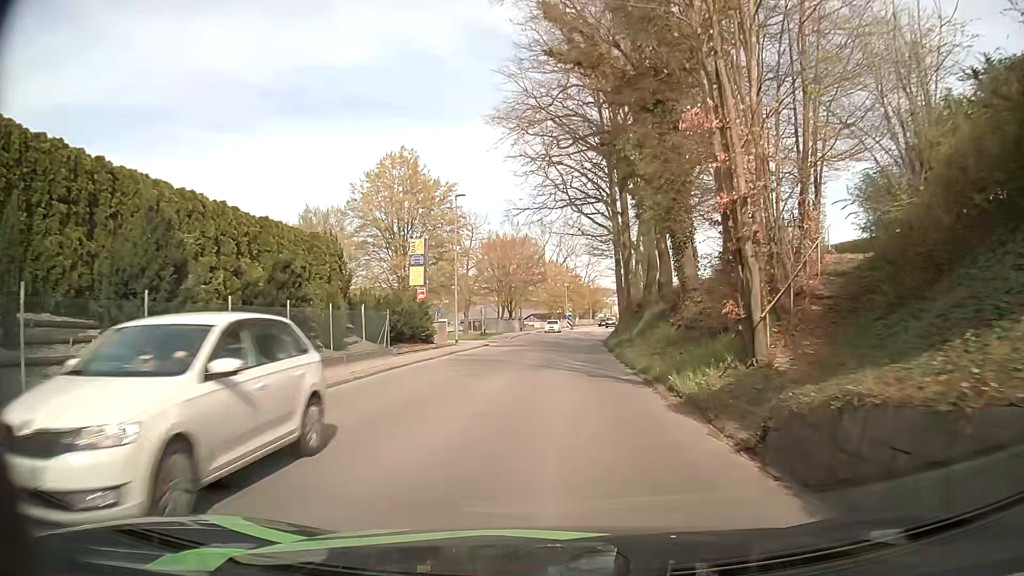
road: tertiary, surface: asphalt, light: Day
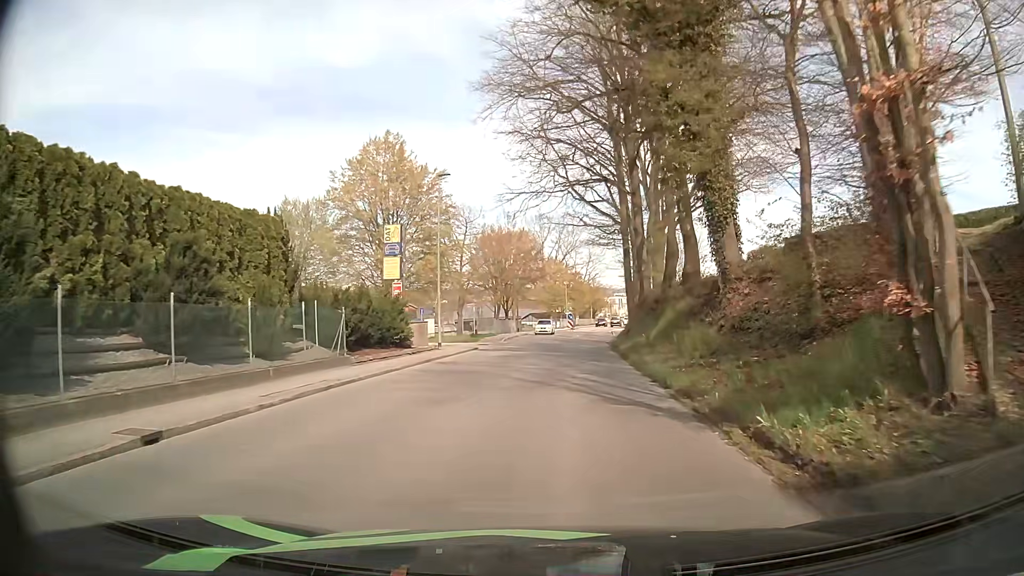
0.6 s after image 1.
(+0.1, +5.4) m; +1°
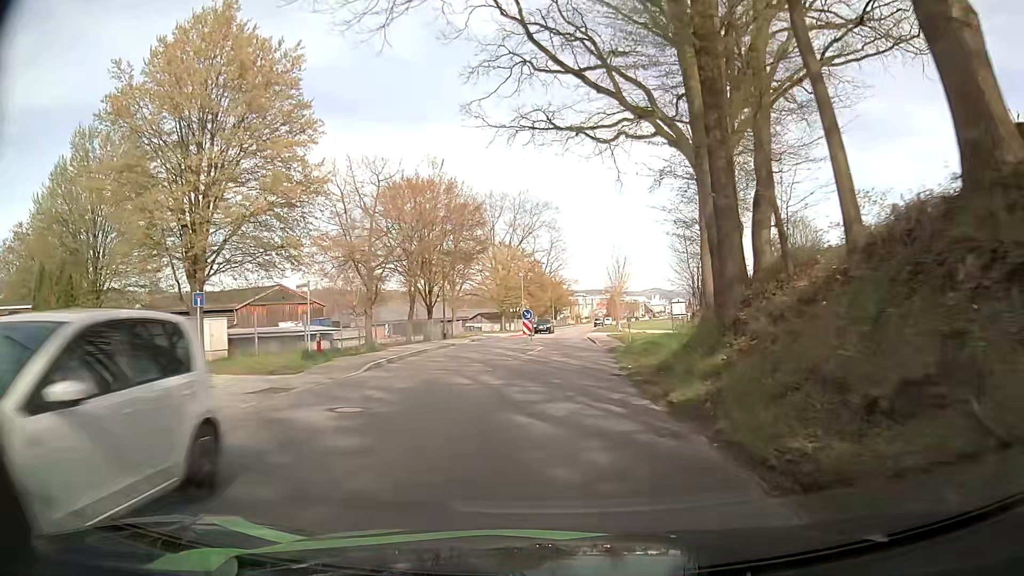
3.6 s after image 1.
(+0.4, +26.3) m; +2°
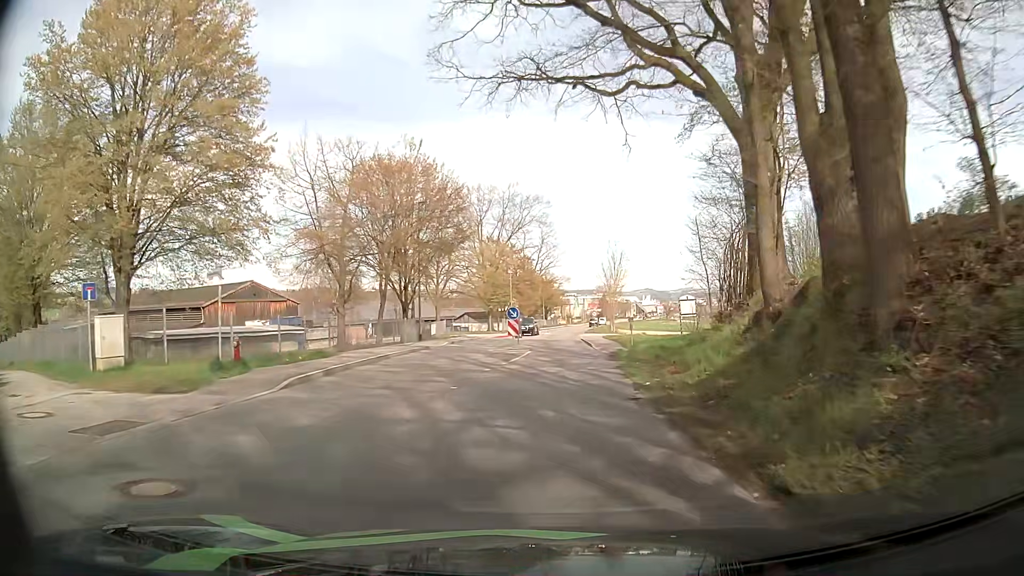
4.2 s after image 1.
(+0.1, +5.4) m; +1°
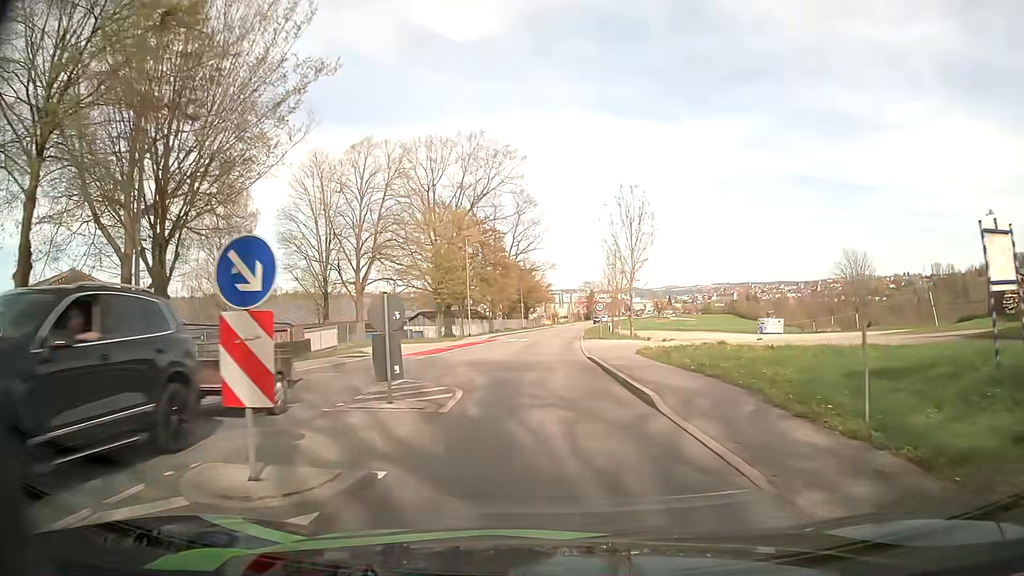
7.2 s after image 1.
(+0.6, +27.5) m; +1°
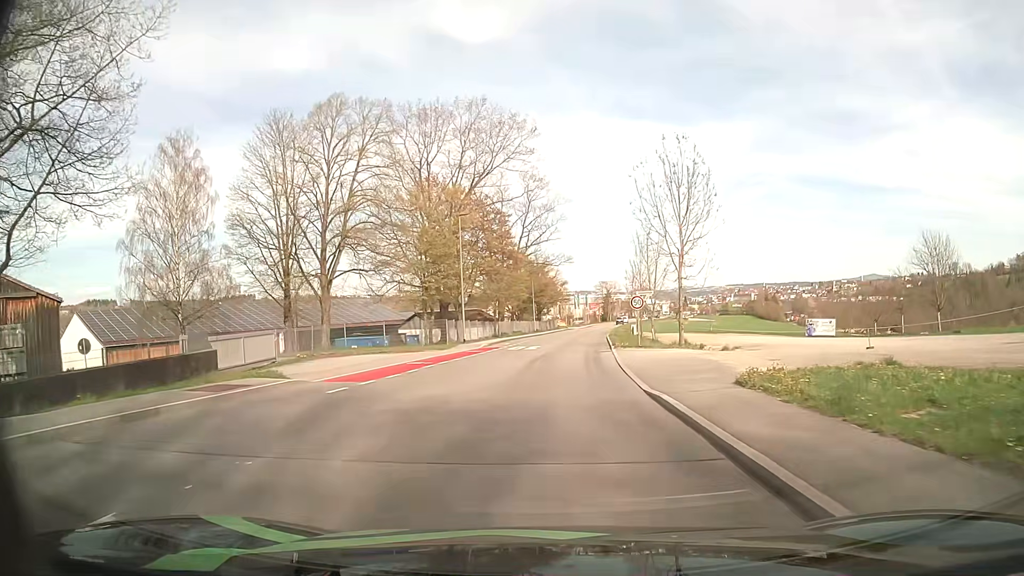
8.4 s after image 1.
(-0.1, +11.8) m; -1°
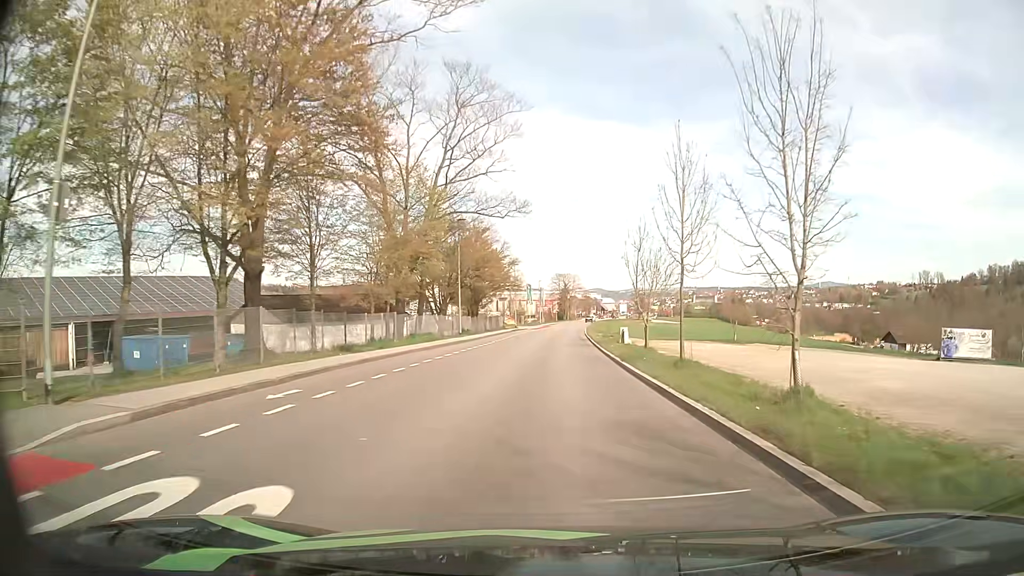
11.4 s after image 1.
(+0.8, +34.1) m; +4°
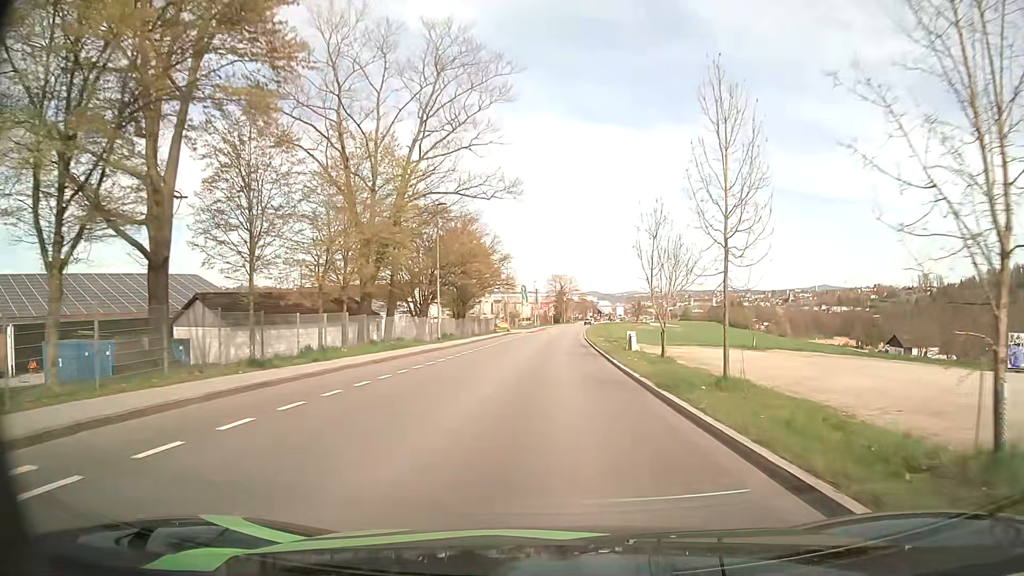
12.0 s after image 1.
(0.0, +7.5) m; 0°
(0, +10) (0, +20) (0, +30) (+1, +40) (+1, +50) (+1, +60) (+2, +70) (+2, +80) (+3, +90) (+3, +100) m
